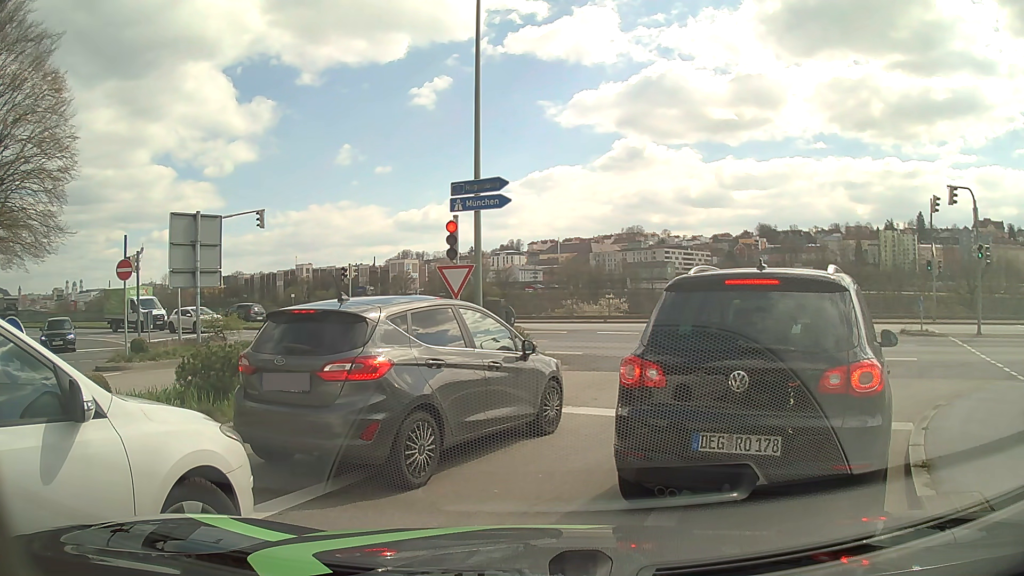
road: tertiary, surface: asphalt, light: Day
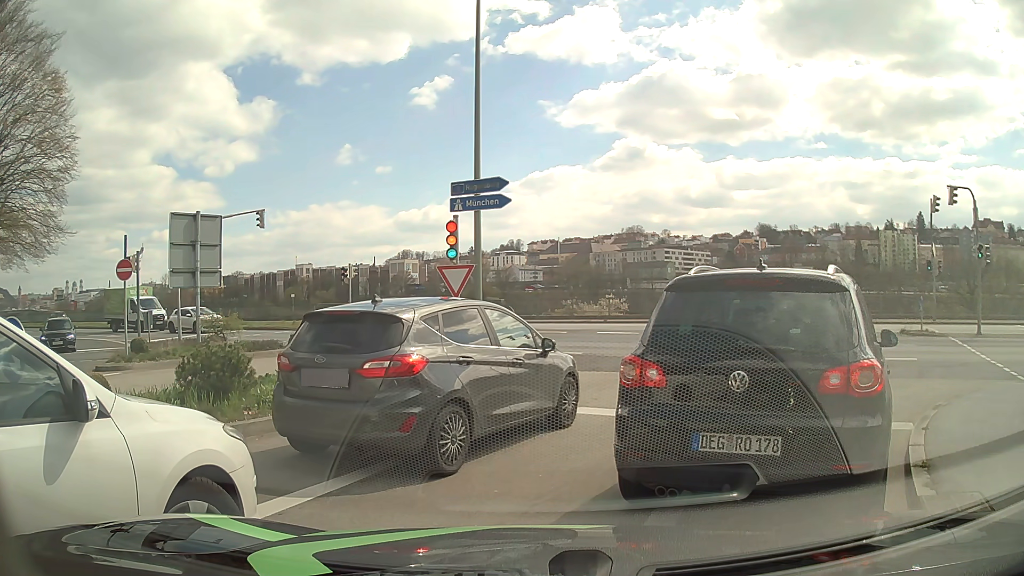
(0.0, 0.0) m; 0°
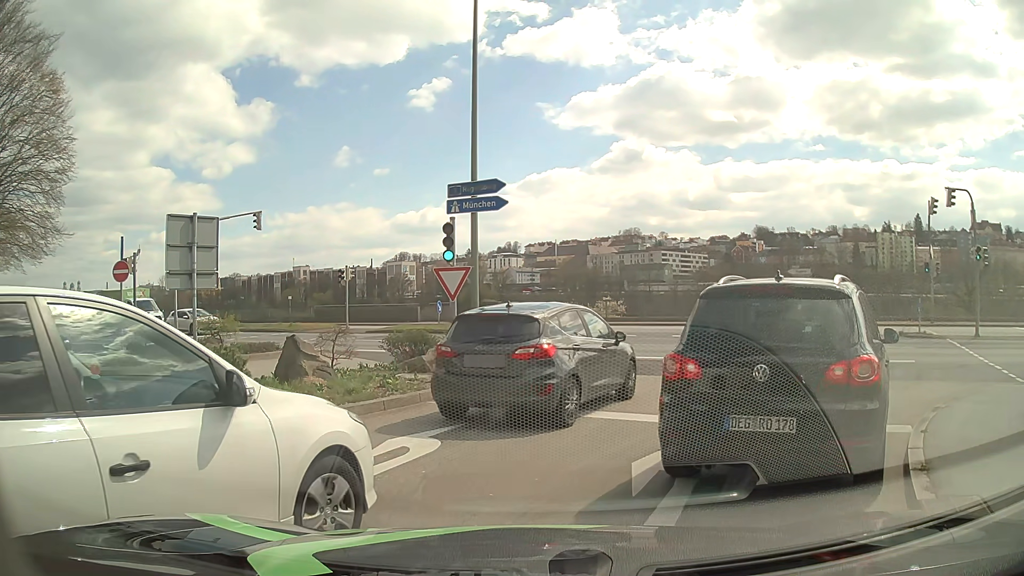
(0.0, 0.0) m; 0°
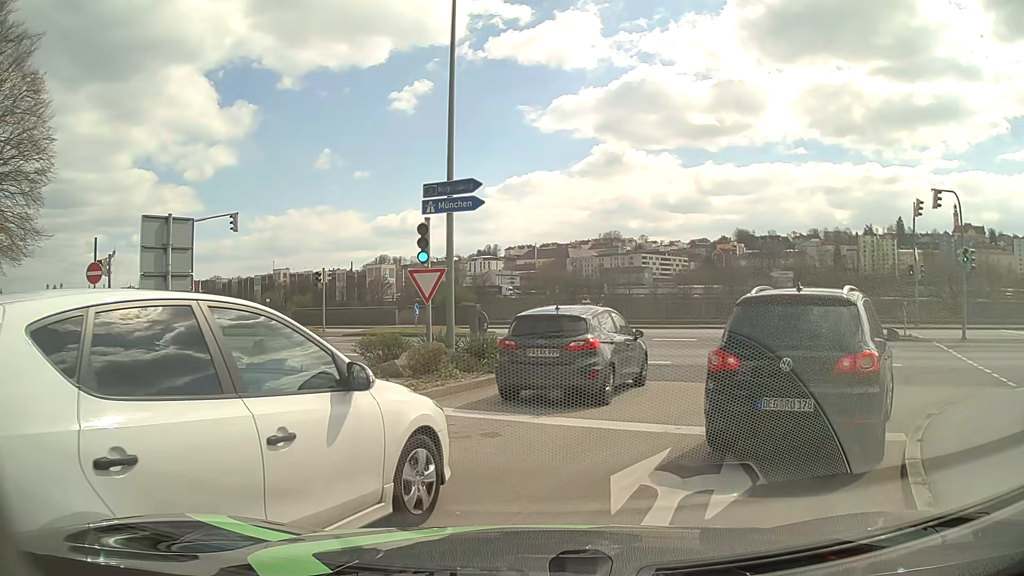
(0.0, +0.5) m; 0°
